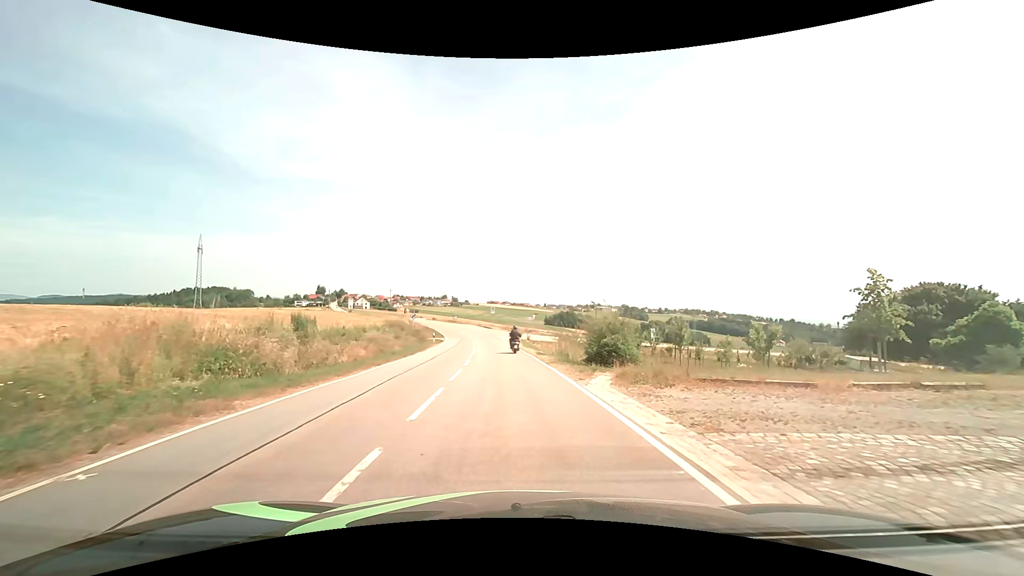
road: tertiary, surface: asphalt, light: Day
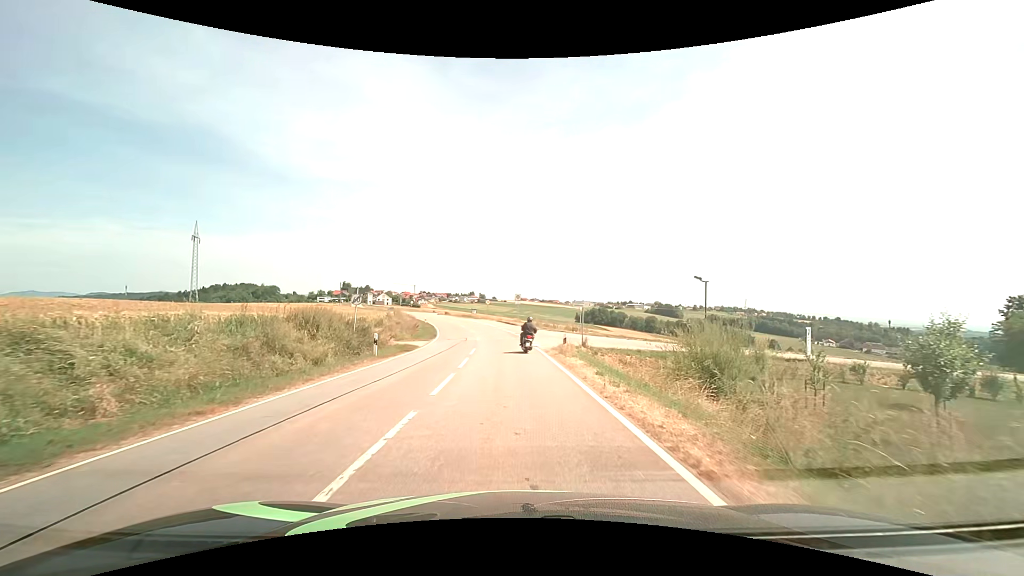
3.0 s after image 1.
(-0.8, +26.9) m; -3°
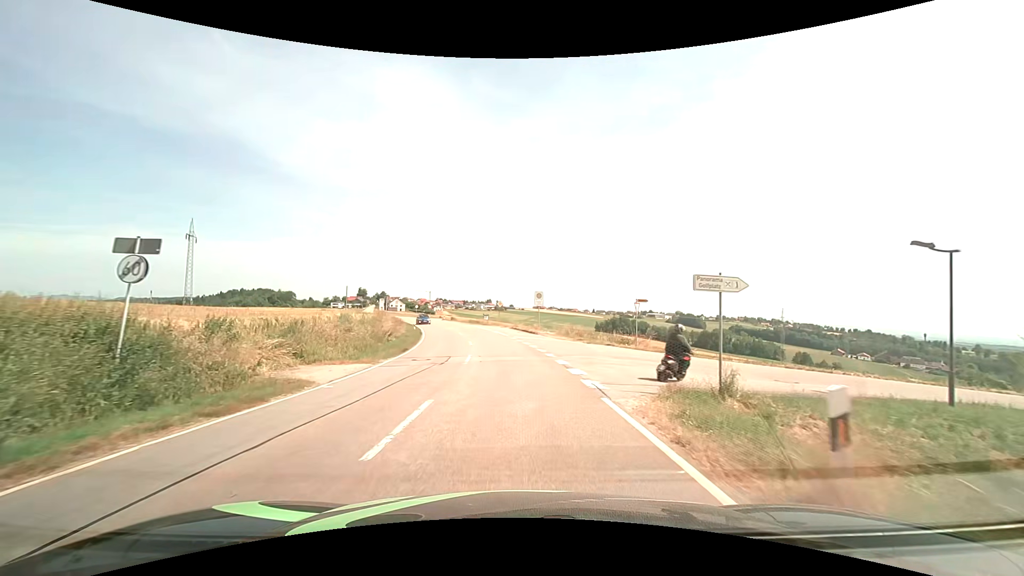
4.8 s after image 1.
(-0.3, +17.0) m; -2°
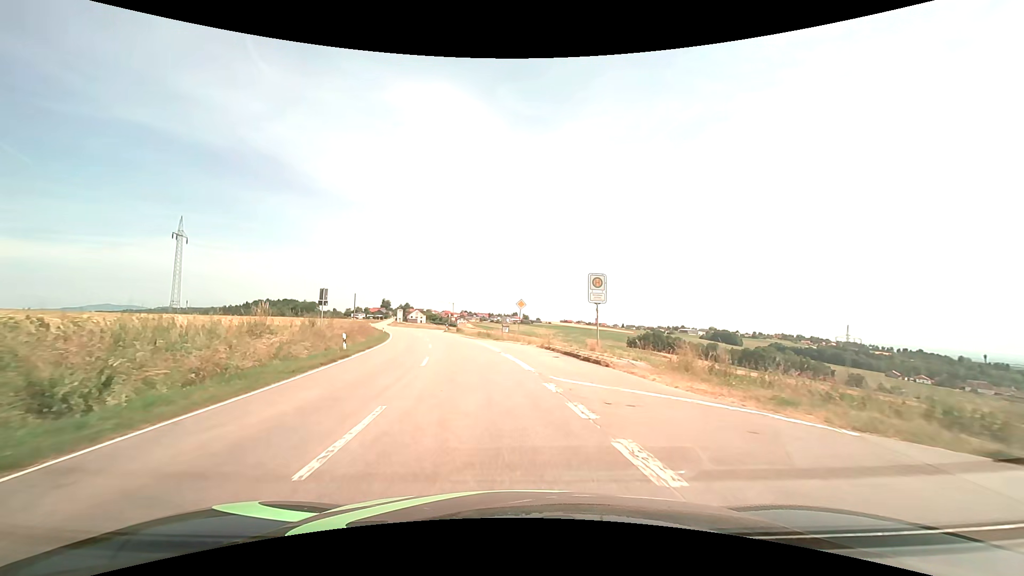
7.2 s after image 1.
(-0.3, +24.9) m; -3°
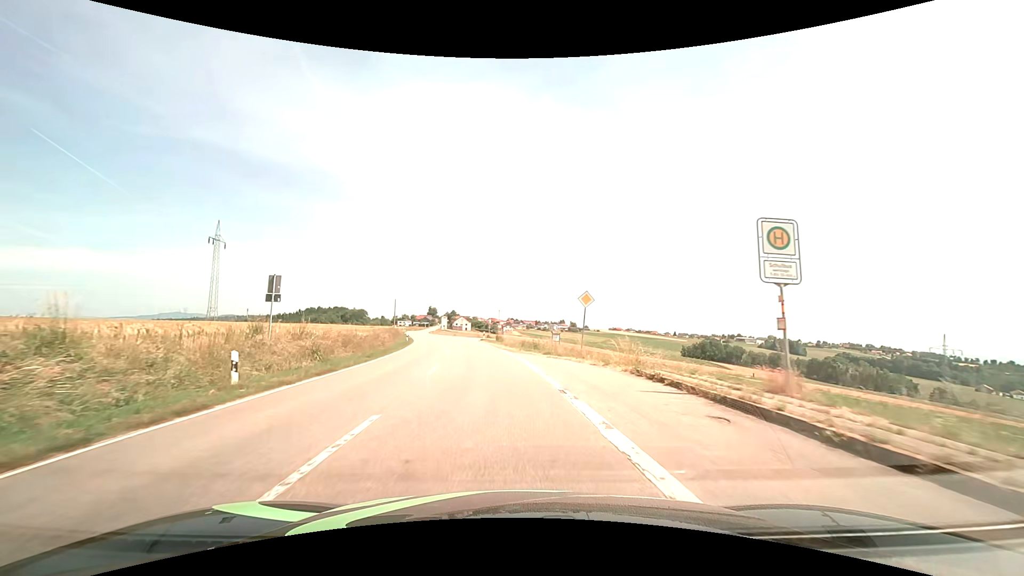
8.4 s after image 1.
(-0.6, +13.1) m; -5°
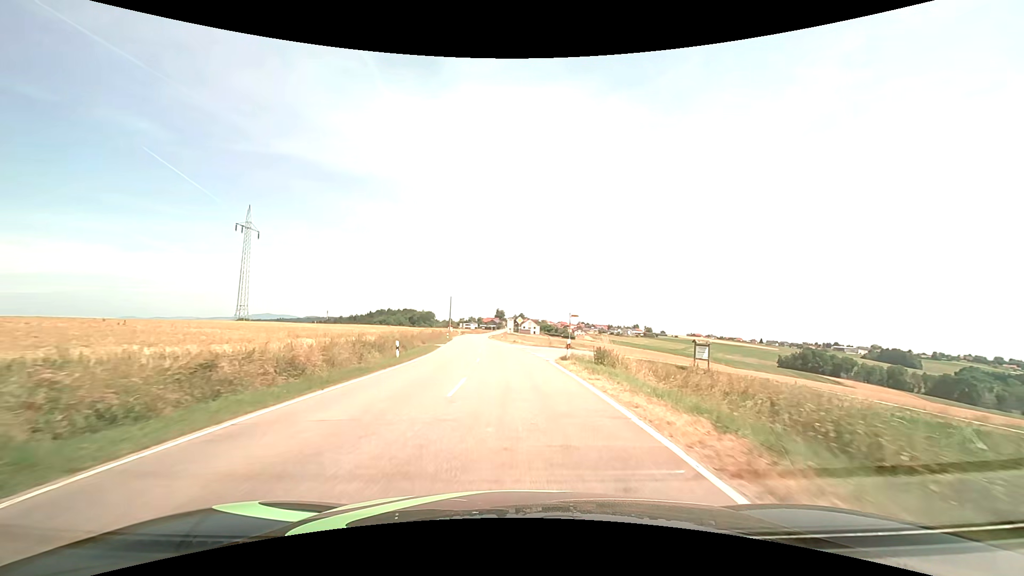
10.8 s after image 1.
(-2.6, +30.8) m; -8°
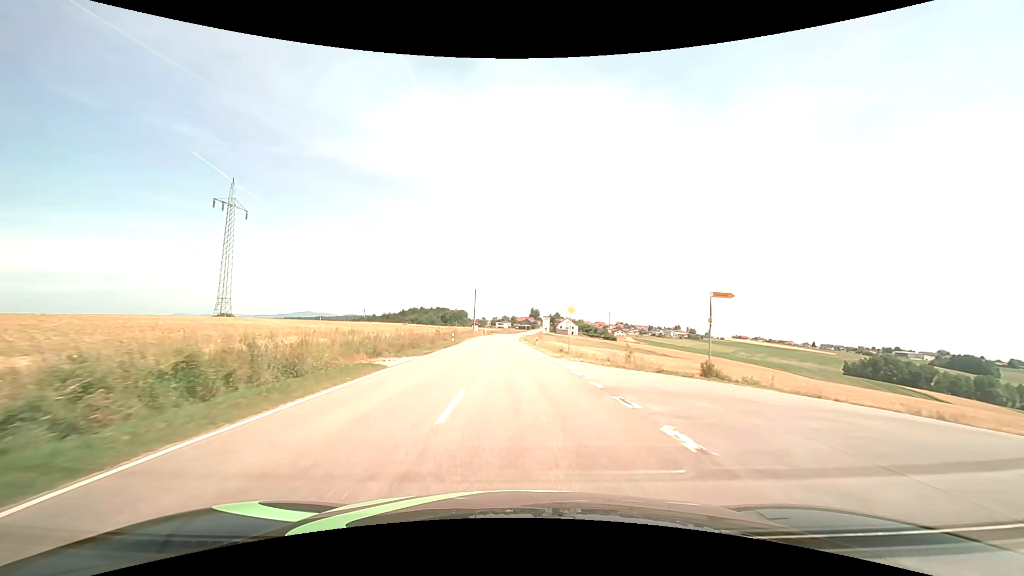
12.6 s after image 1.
(-0.8, +27.0) m; -4°
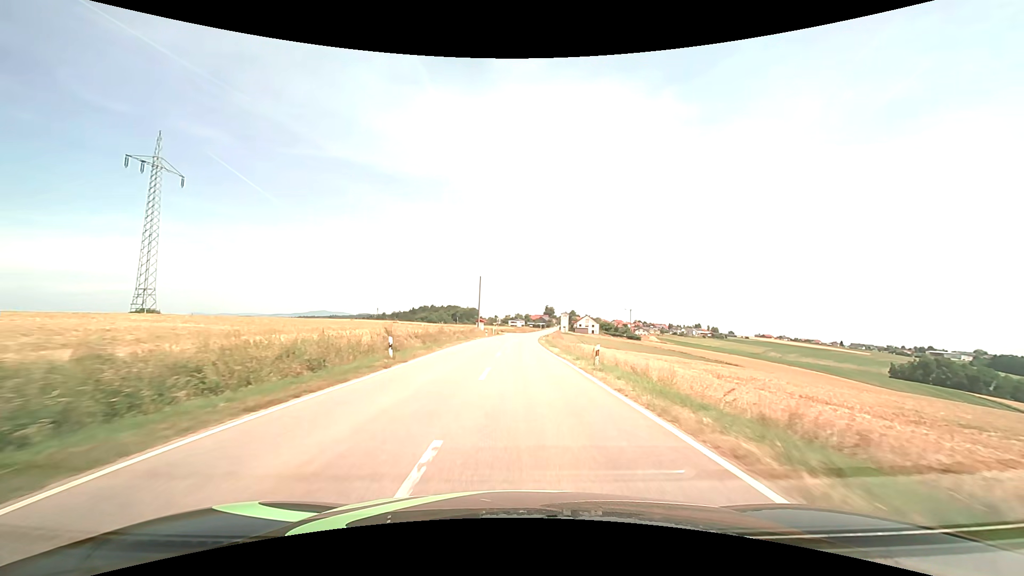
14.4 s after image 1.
(-0.8, +28.5) m; -2°
(0, +10) (0, +20) (0, +30) (0, +40) (+1, +50) (+1, +60) (+1, +70) (+2, +80) (+2, +90) (+3, +100) m
